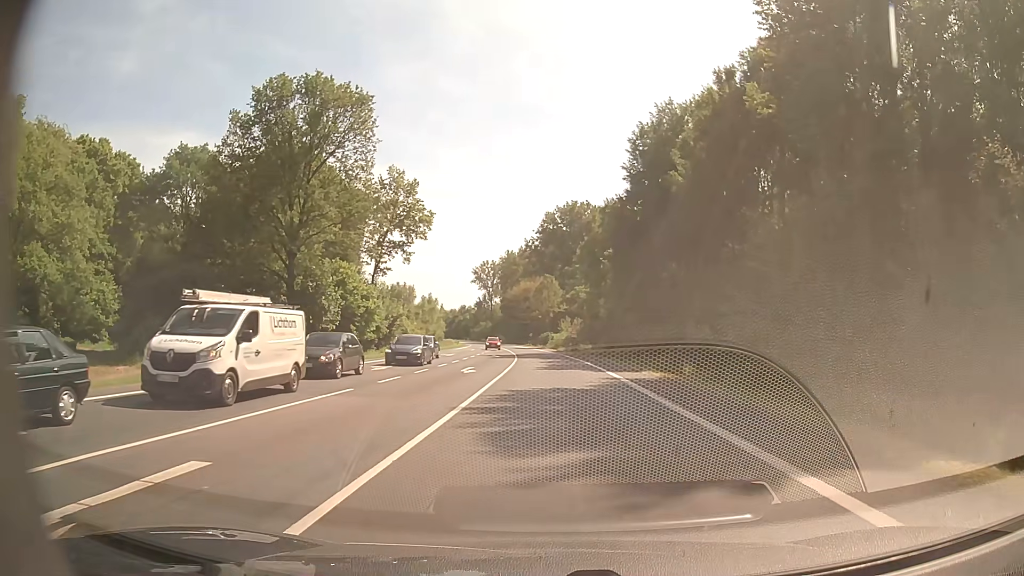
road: primary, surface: asphalt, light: Day
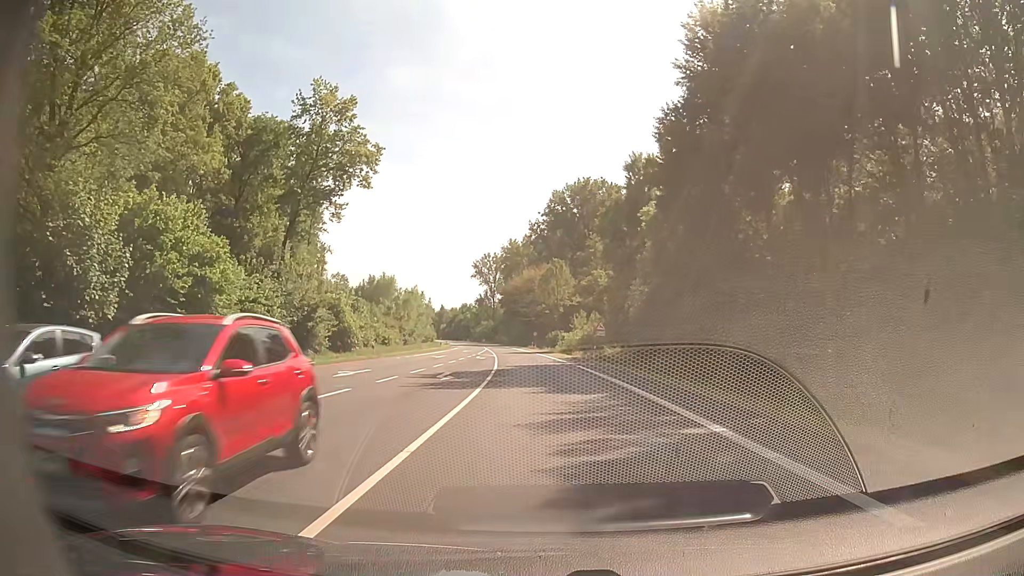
(0.0, +30.0) m; -1°
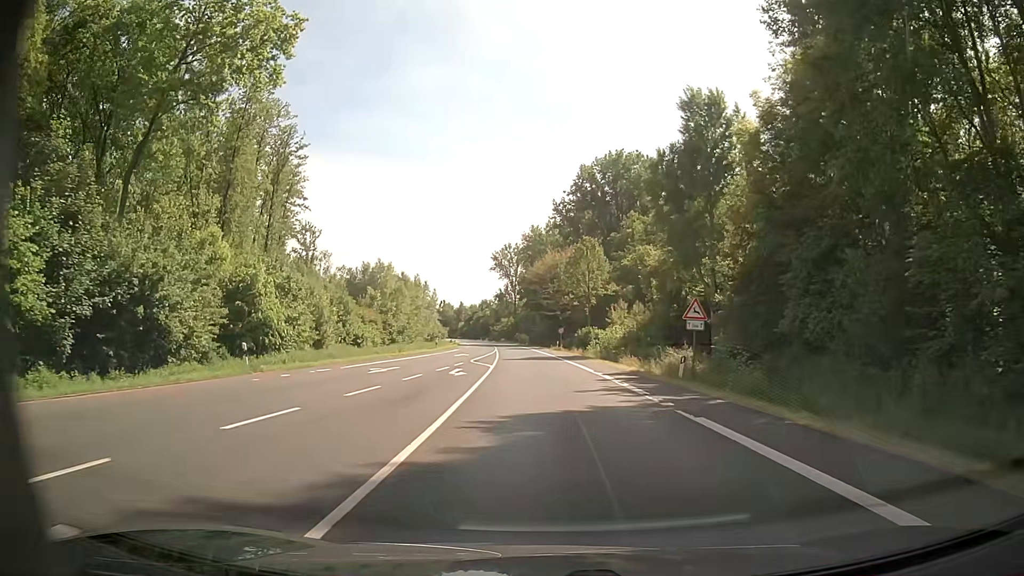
(-0.4, +24.0) m; -2°
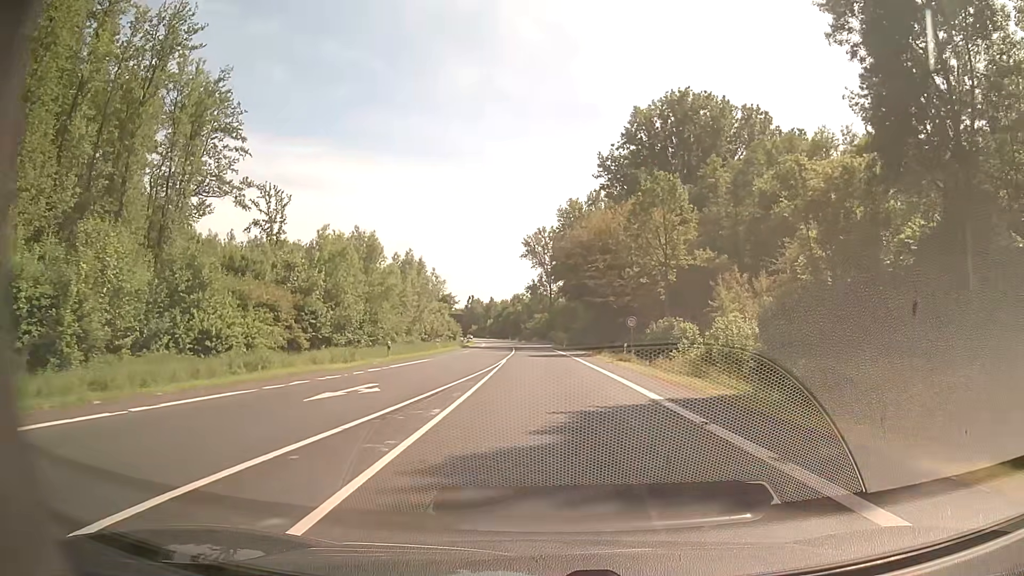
(-1.1, +36.5) m; -4°
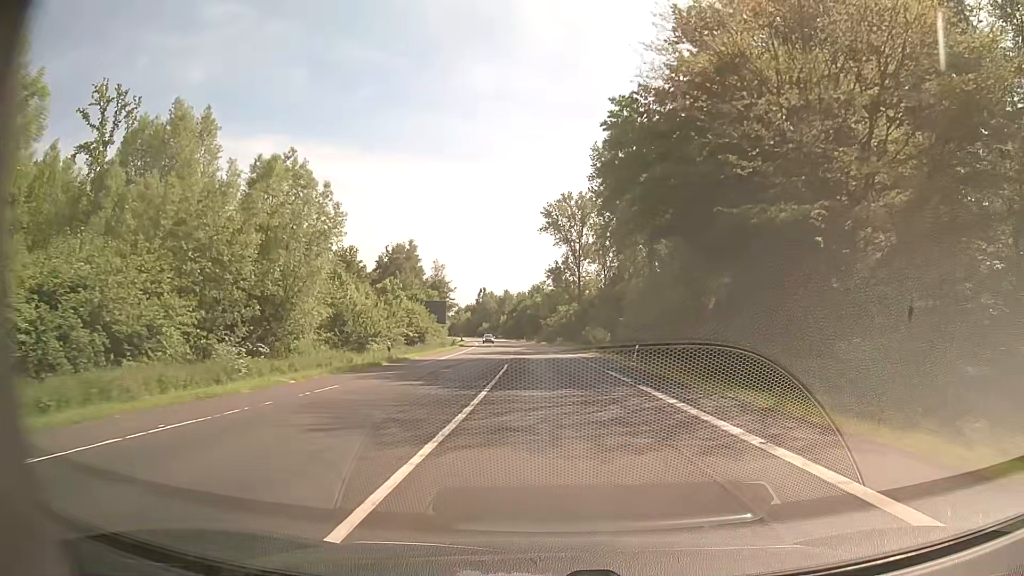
(-0.8, +50.7) m; -2°
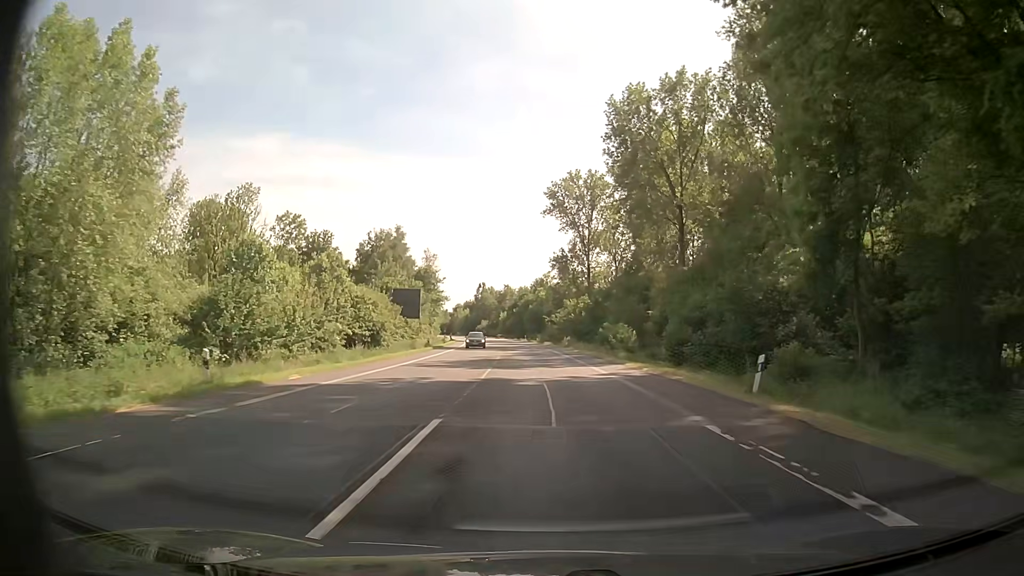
(0.0, +20.6) m; -1°
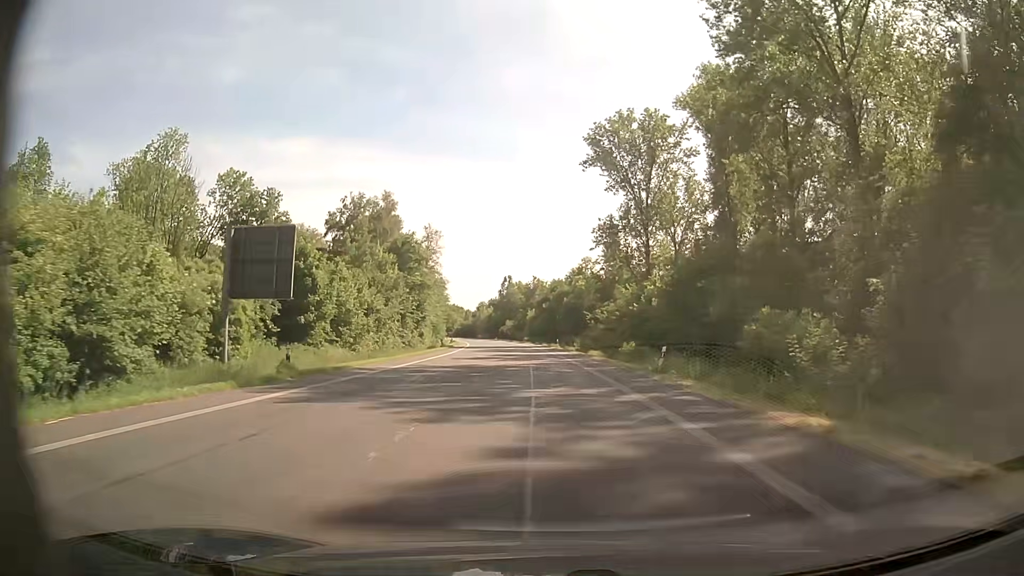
(-0.6, +41.0) m; -2°
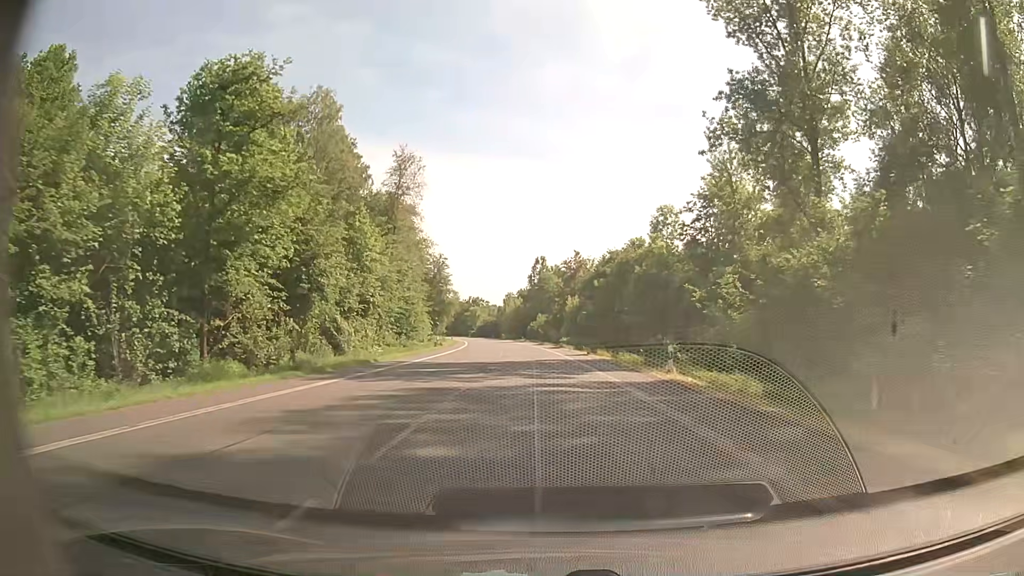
(-1.8, +52.5) m; -3°
(0, +10) (0, +20) (-1, +30) (-1, +40) (-2, +50) (-2, +60) (-3, +70) (-4, +80) (-5, +90) (-6, +100) m
